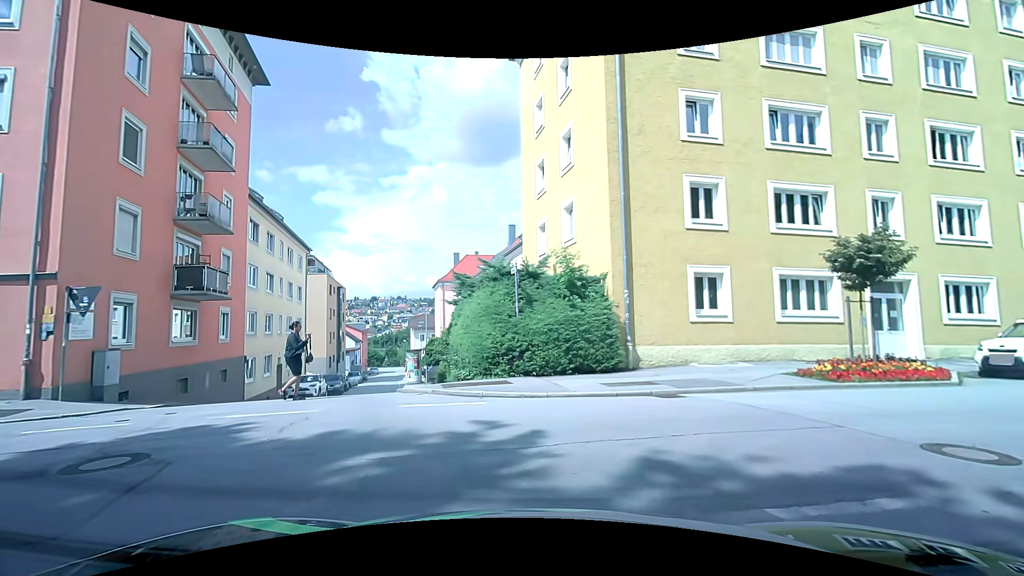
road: residential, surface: asphalt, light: Day
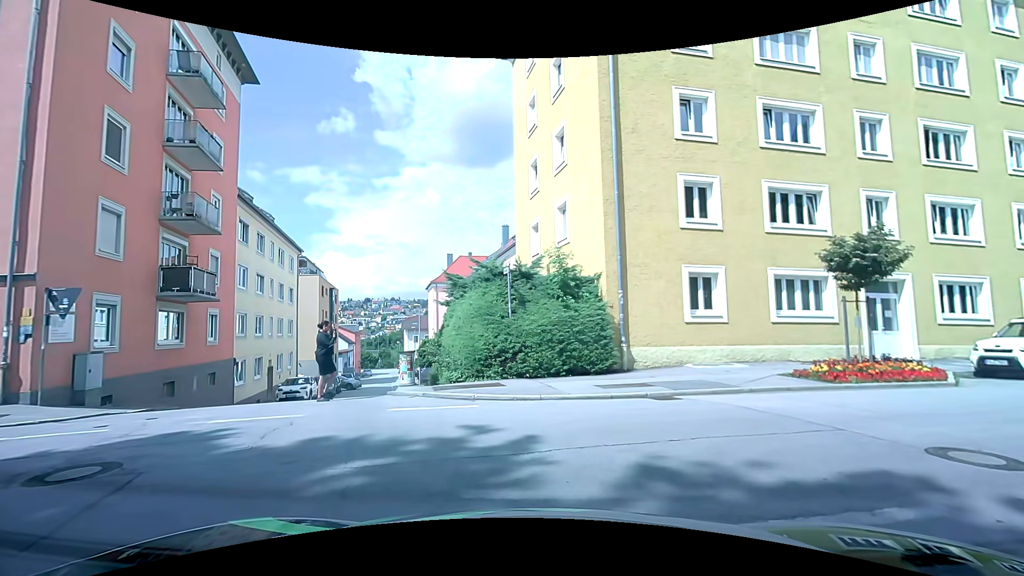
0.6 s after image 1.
(0.0, +0.2) m; 0°
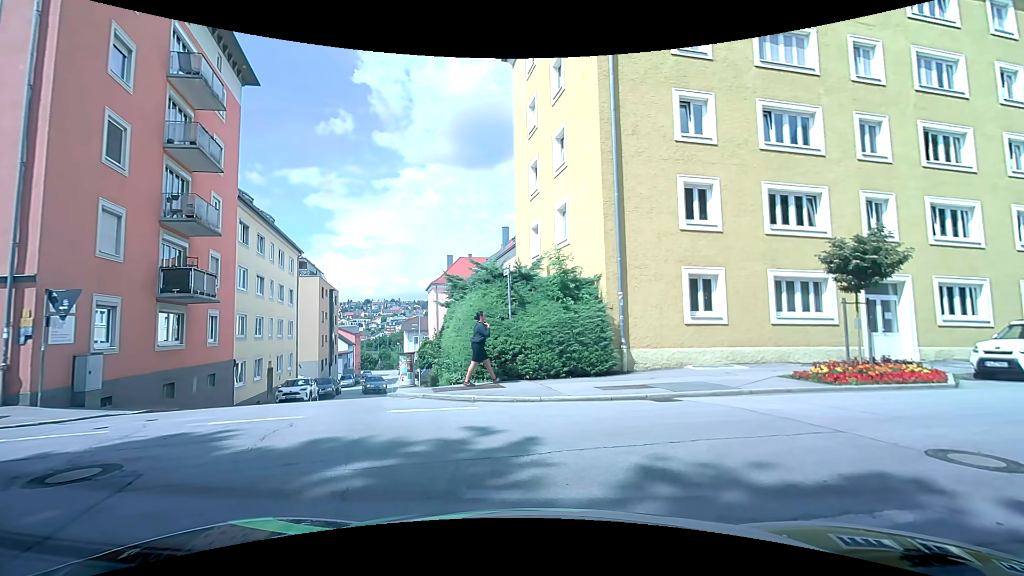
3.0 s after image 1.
(0.0, +0.1) m; 0°
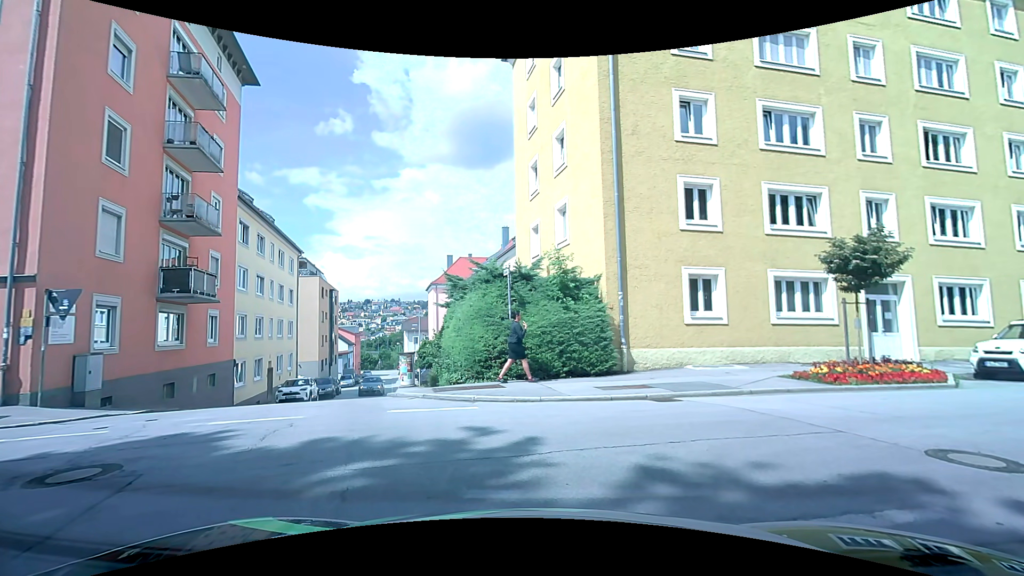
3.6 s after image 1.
(0.0, 0.0) m; 0°
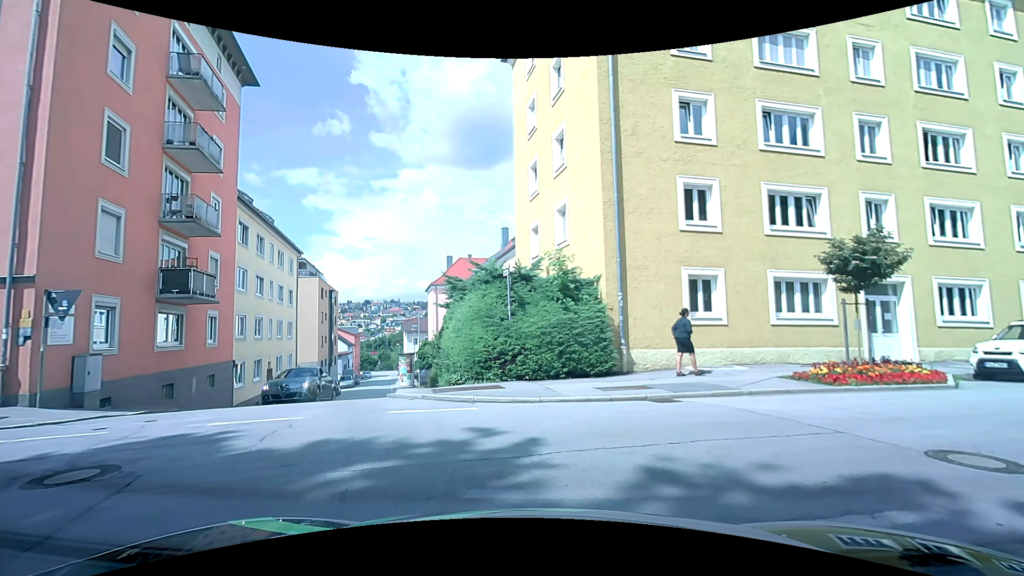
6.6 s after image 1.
(0.0, 0.0) m; 0°
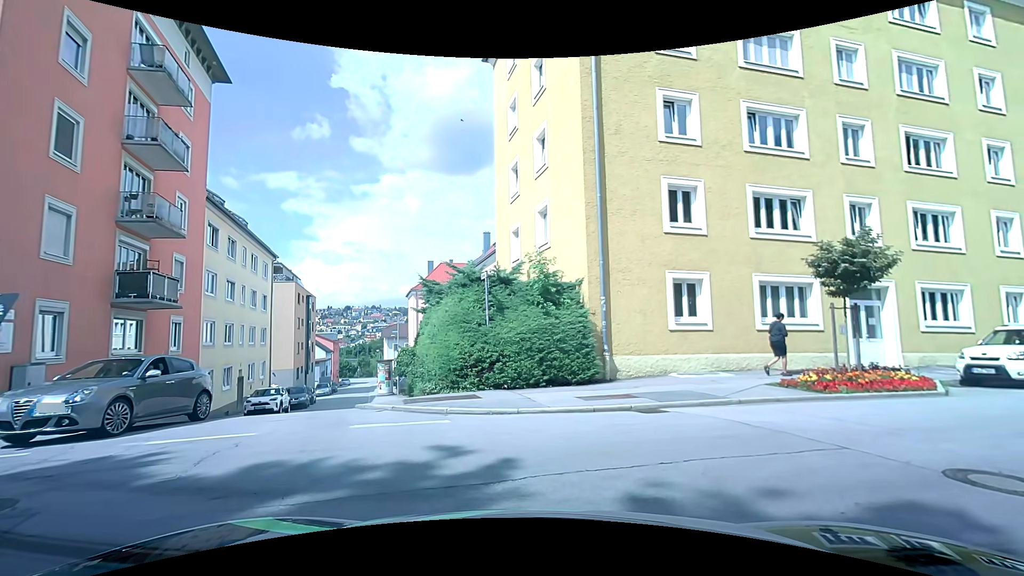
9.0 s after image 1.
(0.0, +0.7) m; 0°
